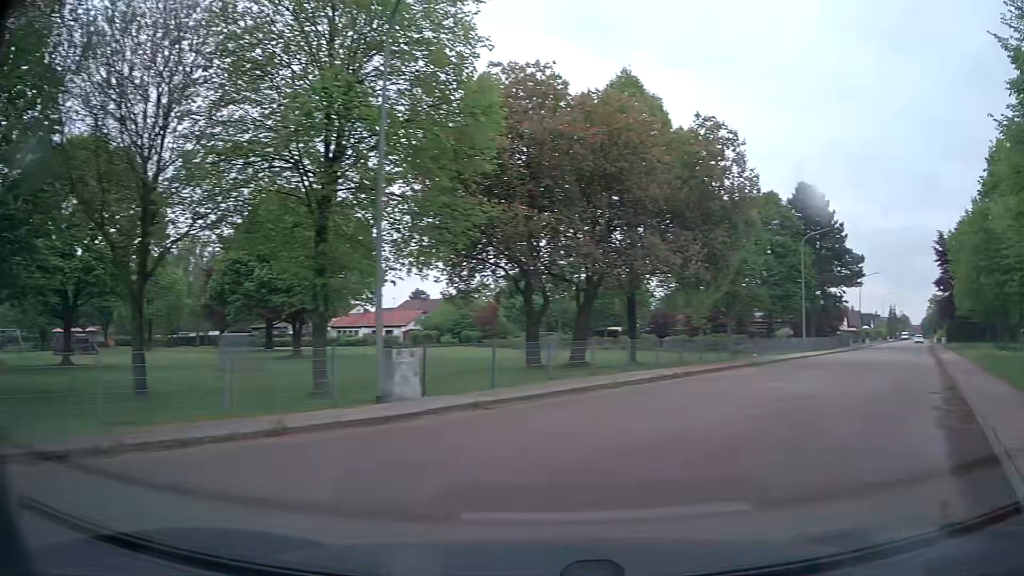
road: residential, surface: asphalt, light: Day
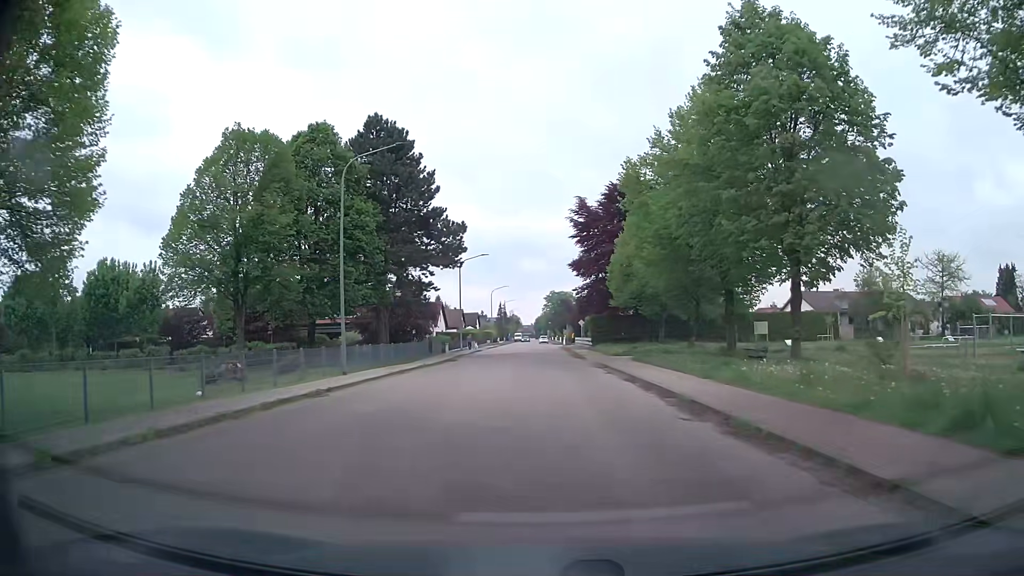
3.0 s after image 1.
(+10.5, +22.0) m; +34°
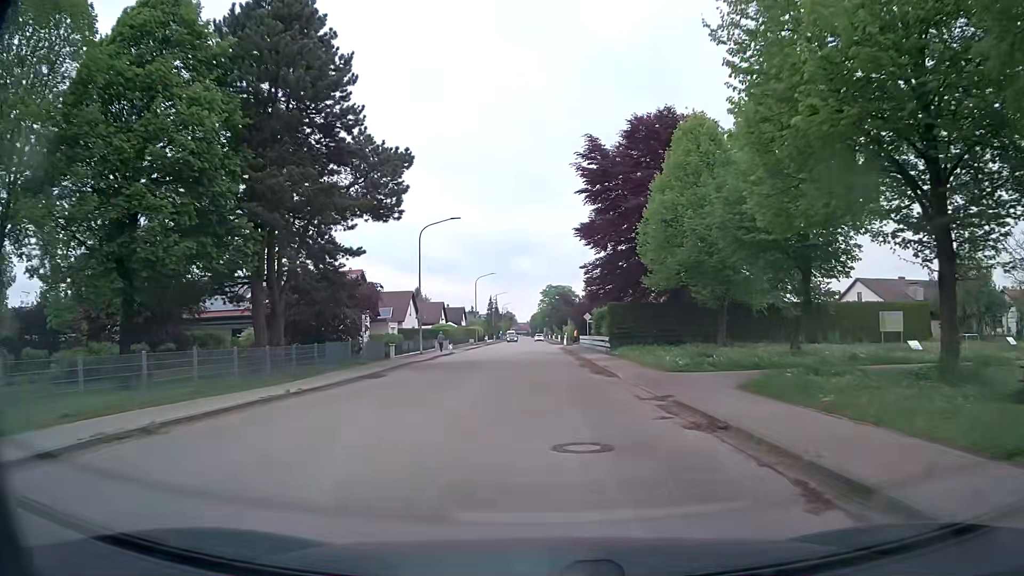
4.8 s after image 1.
(0.0, +20.2) m; 0°
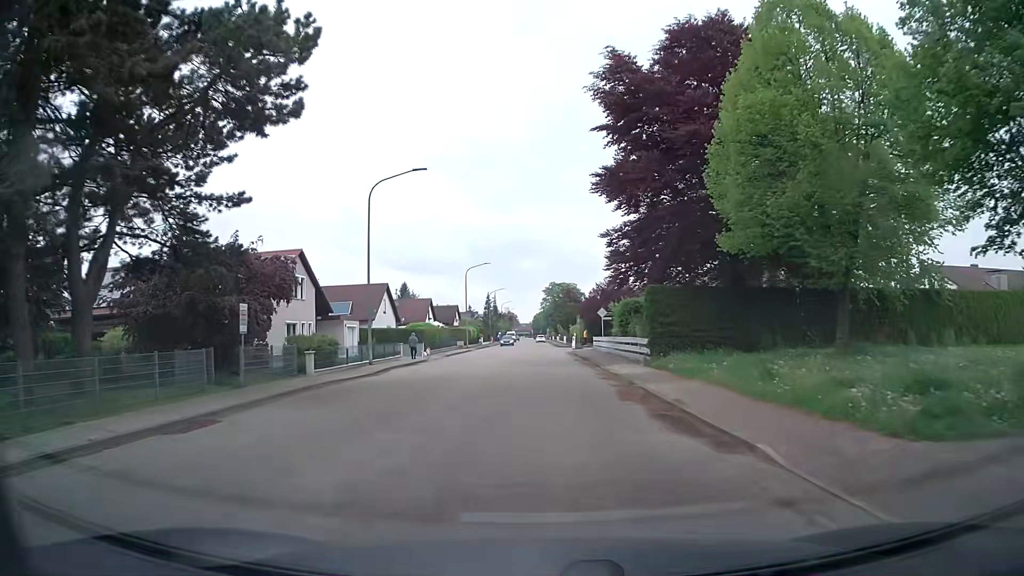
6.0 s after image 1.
(-0.1, +14.6) m; 0°
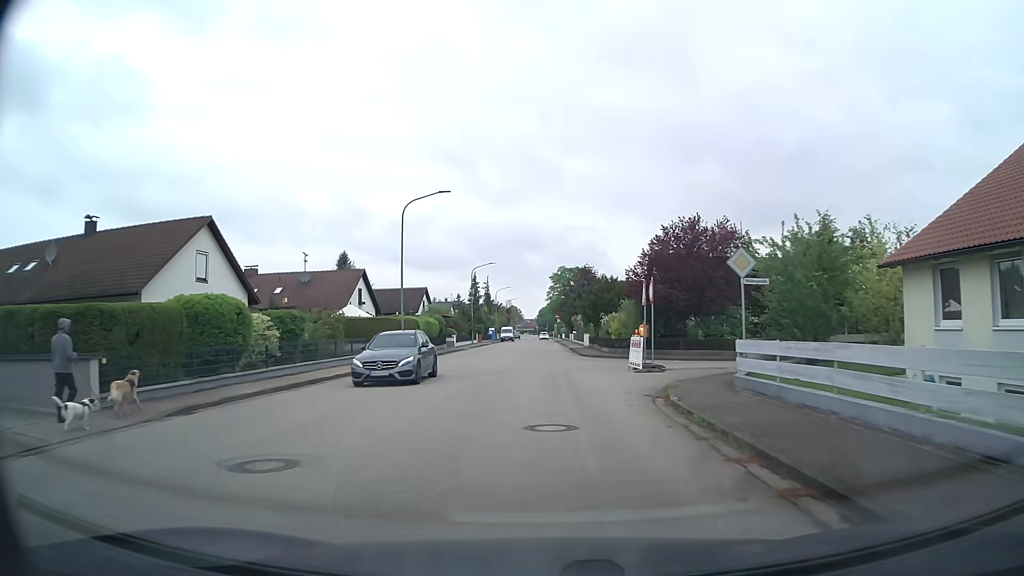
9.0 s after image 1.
(-0.2, +38.0) m; 0°
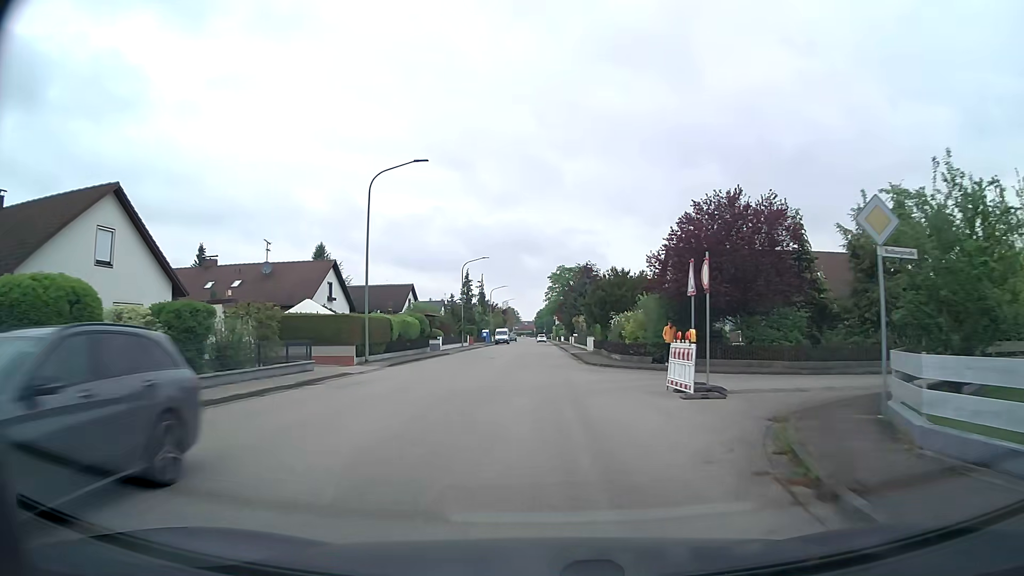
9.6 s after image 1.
(-0.1, +7.7) m; 0°
